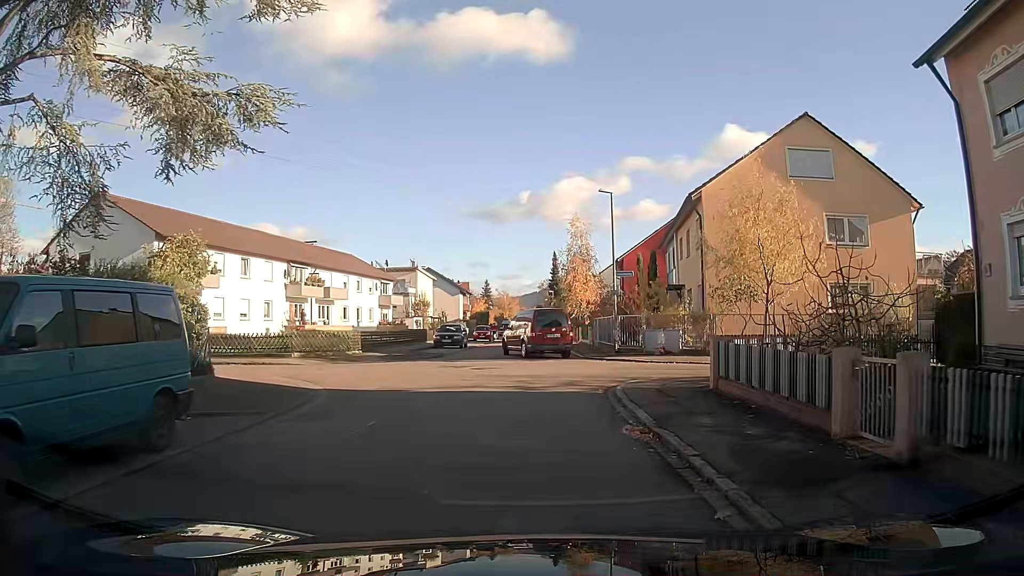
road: residential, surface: asphalt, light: Day
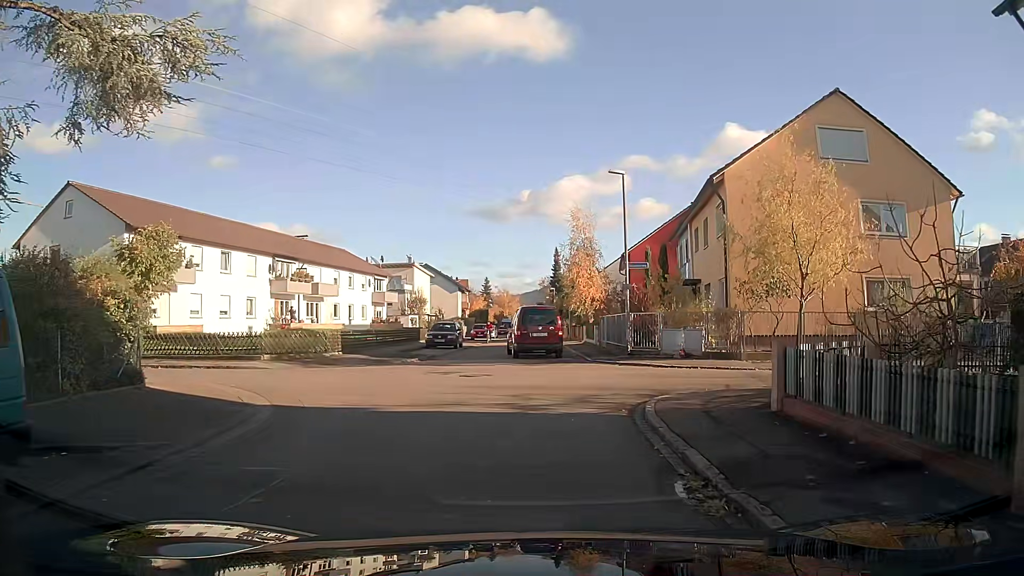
(0.0, +3.1) m; 0°
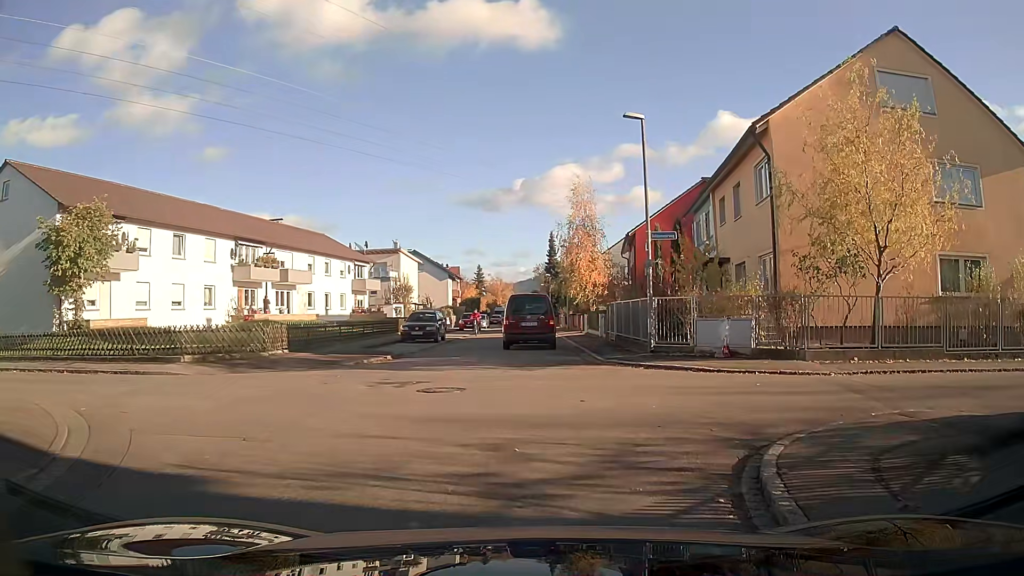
(0.0, +5.2) m; +1°
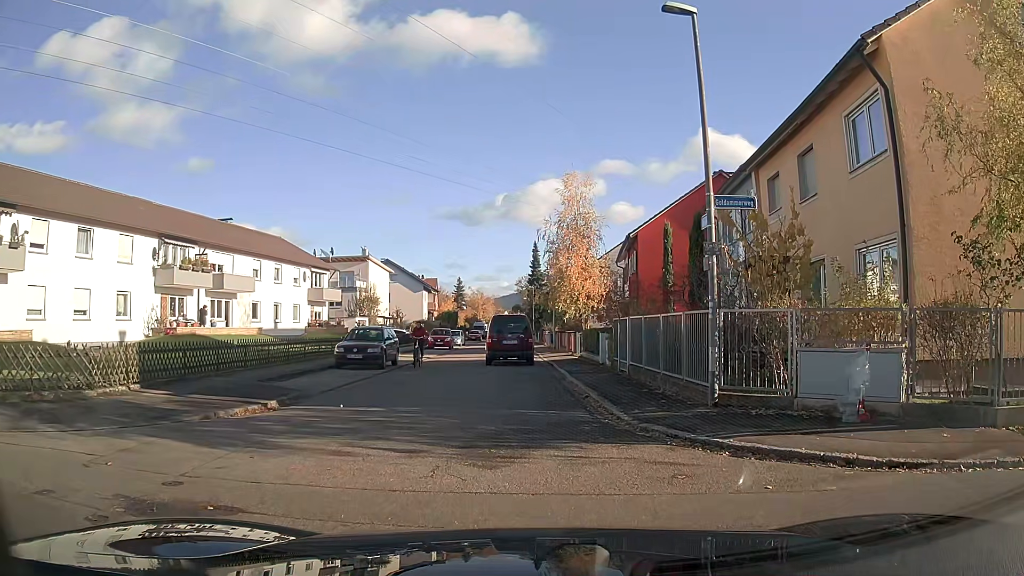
(0.0, +7.6) m; 0°
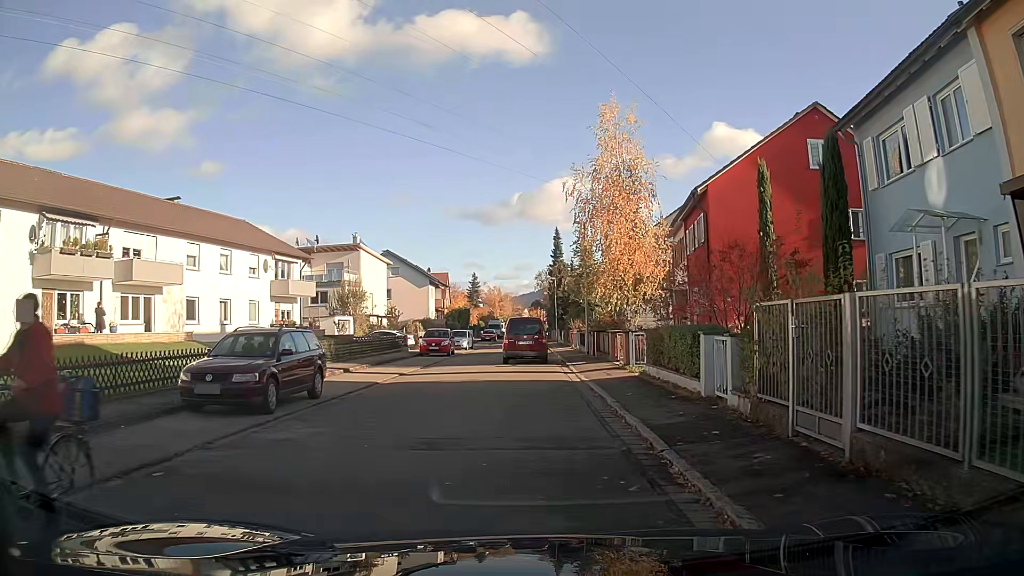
(-0.1, +12.0) m; -2°
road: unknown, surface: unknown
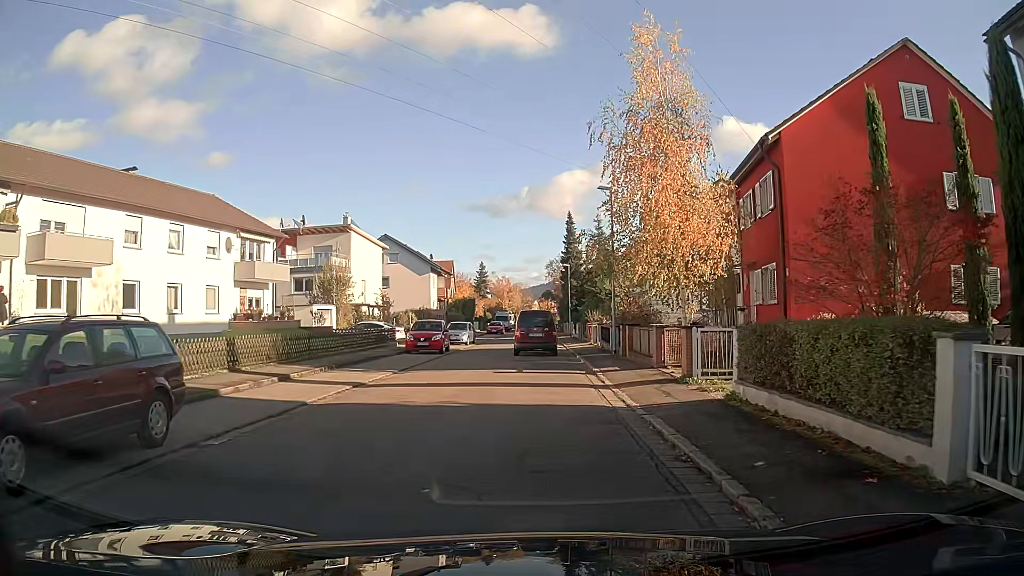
(0.0, +6.9) m; 0°
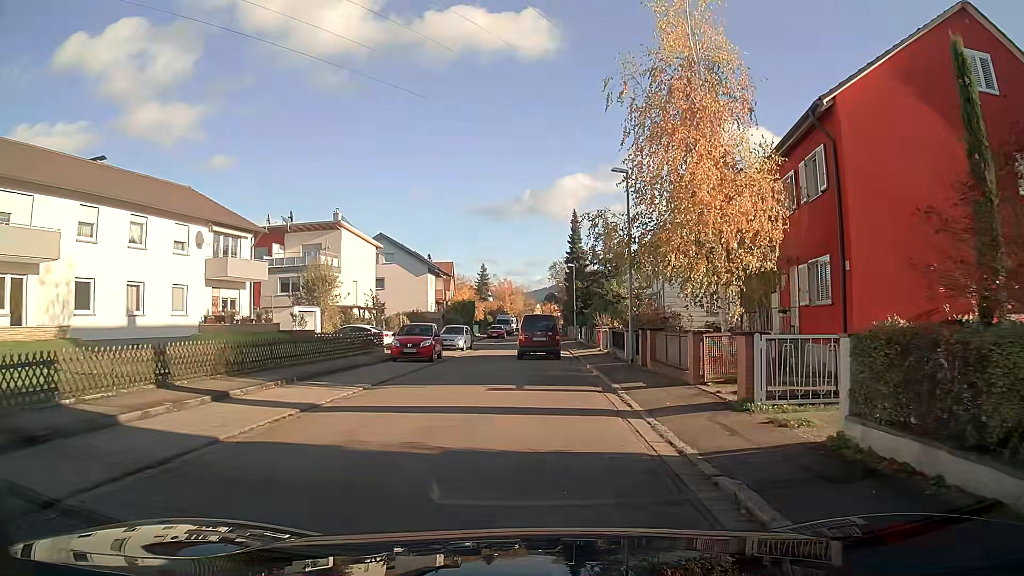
(0.0, +3.7) m; 0°
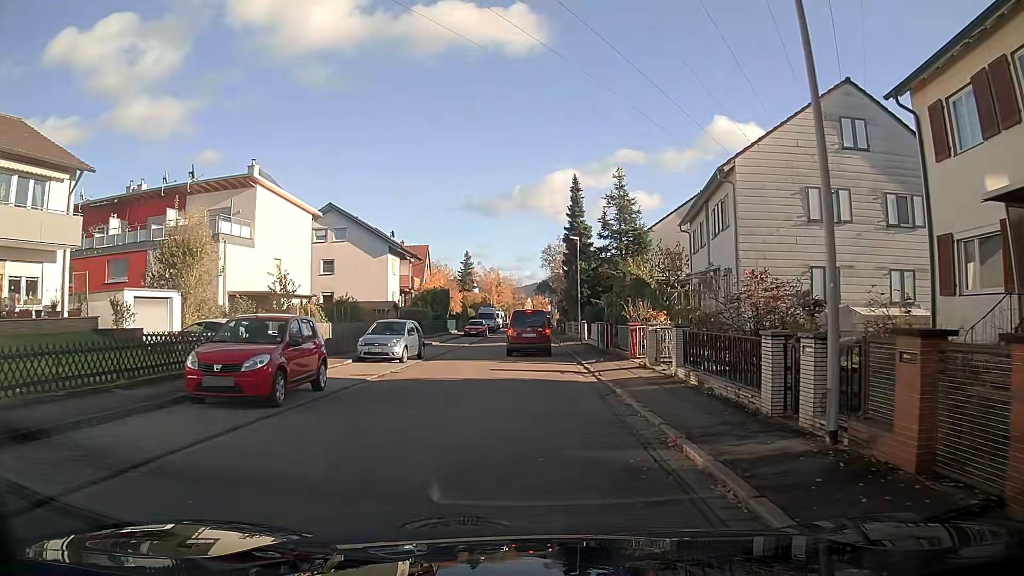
(+0.1, +15.5) m; +1°
(0, +10) (0, +20) (0, +30) (0, +40) (0, +50) (0, +60) (0, +70) (0, +80) (-1, +90) (0, +100) m
